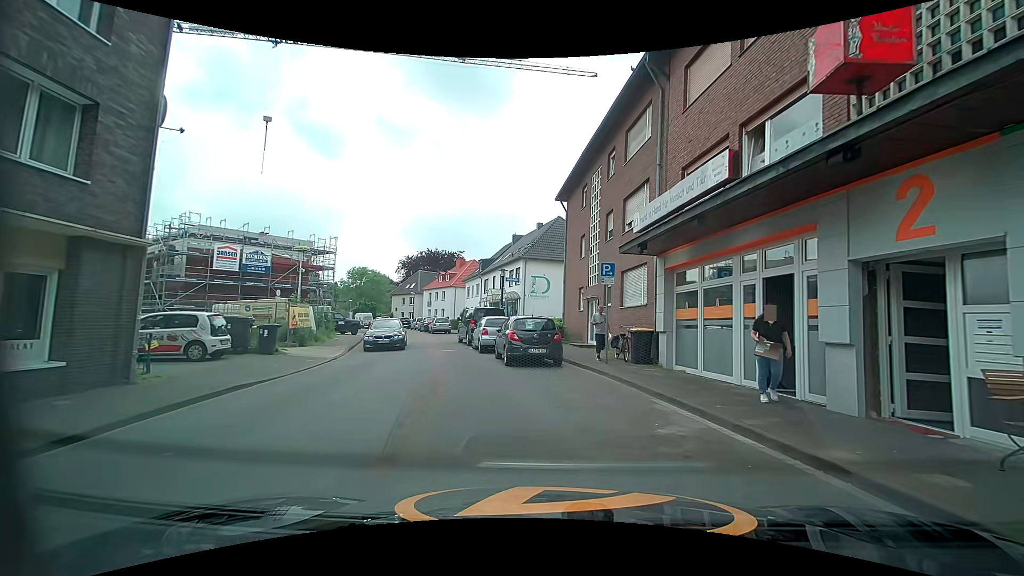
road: residential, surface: asphalt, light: Day
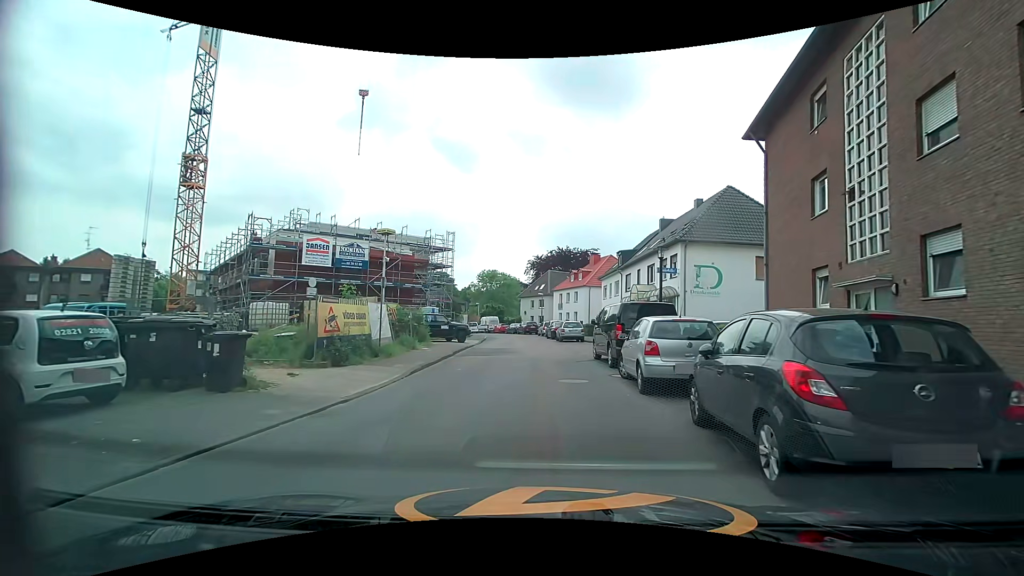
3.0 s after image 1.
(-1.1, +10.3) m; -14°
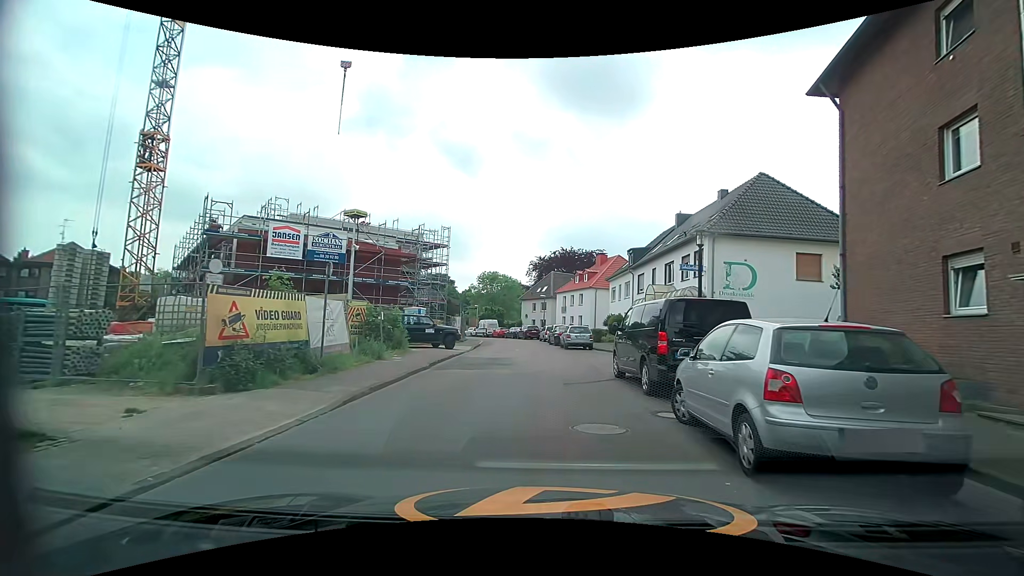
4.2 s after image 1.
(0.0, +4.8) m; -2°
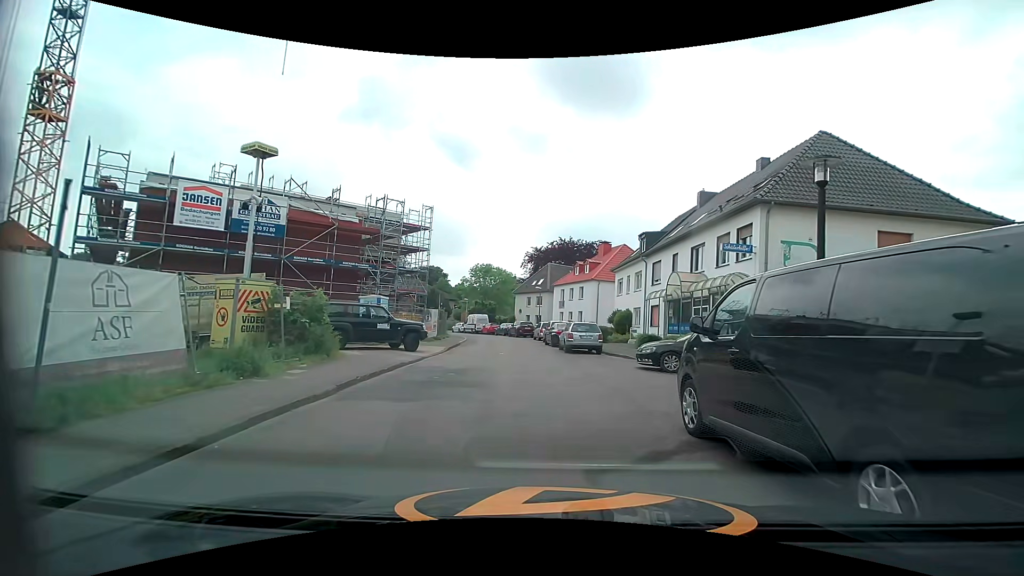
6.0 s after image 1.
(+0.3, +7.0) m; +1°
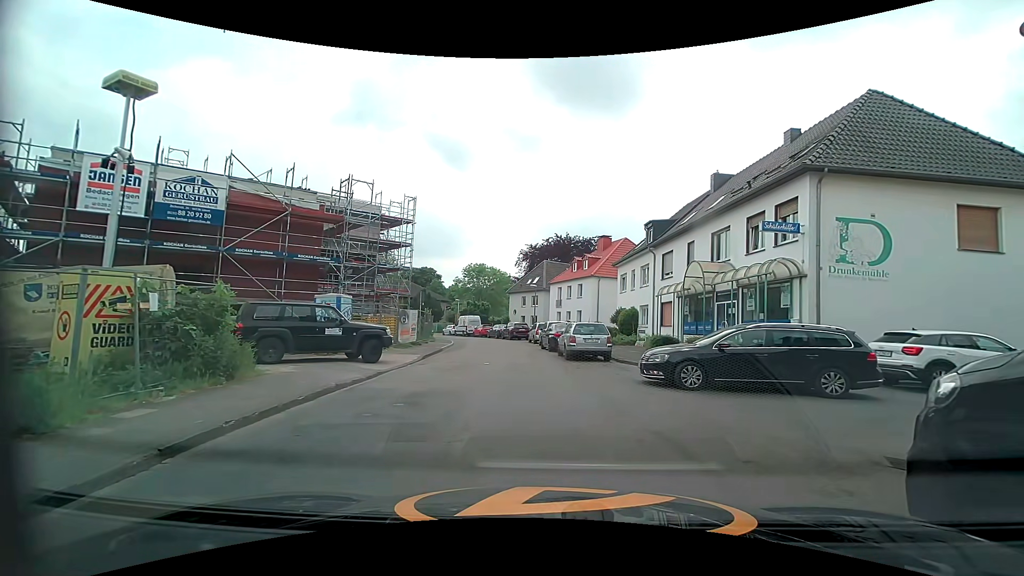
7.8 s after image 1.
(+0.1, +4.0) m; -1°
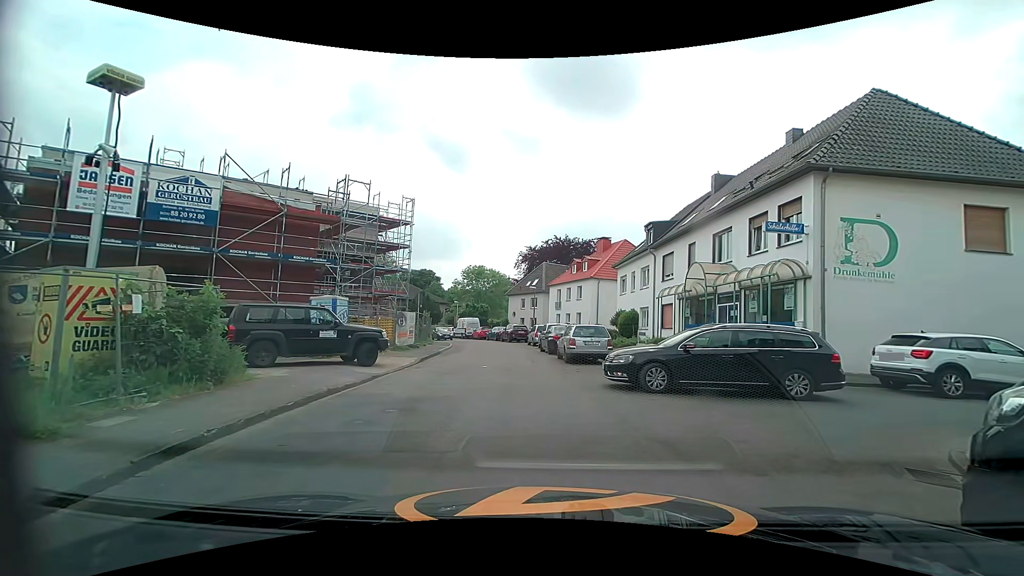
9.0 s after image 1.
(0.0, +0.3) m; 0°
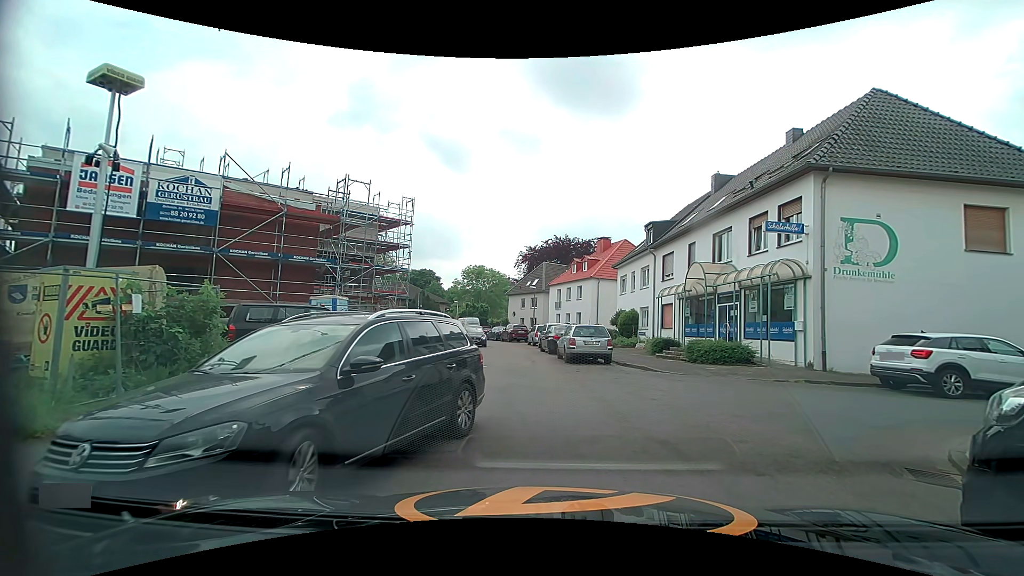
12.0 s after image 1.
(0.0, +0.1) m; 0°
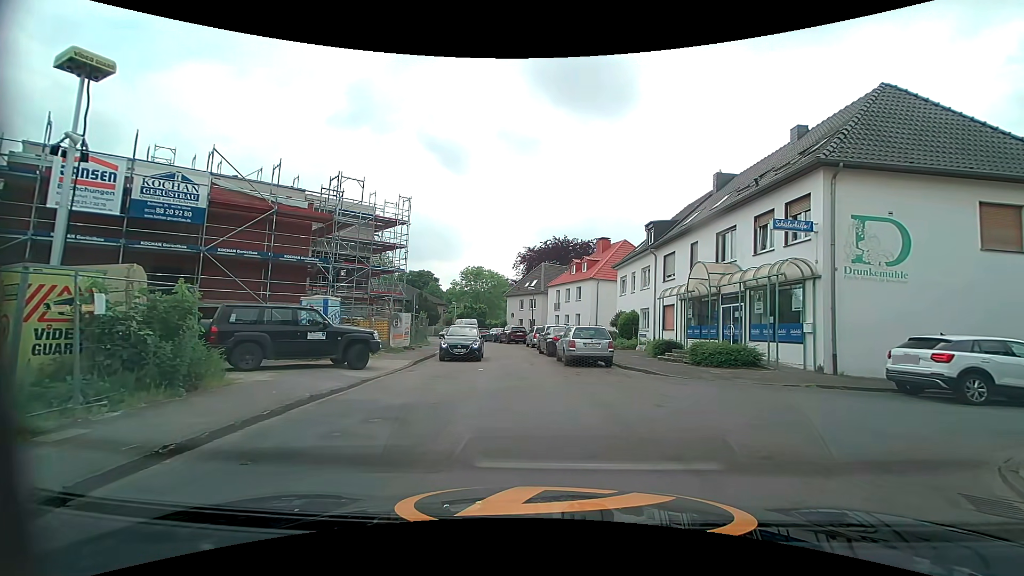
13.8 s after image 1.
(0.0, +0.7) m; 0°
(0, +10) (0, +20) (-1, +30) (-2, +40) (-4, +50) (-7, +59) (-11, +68) (-16, +77) (-23, +84) (-30, +91) m
